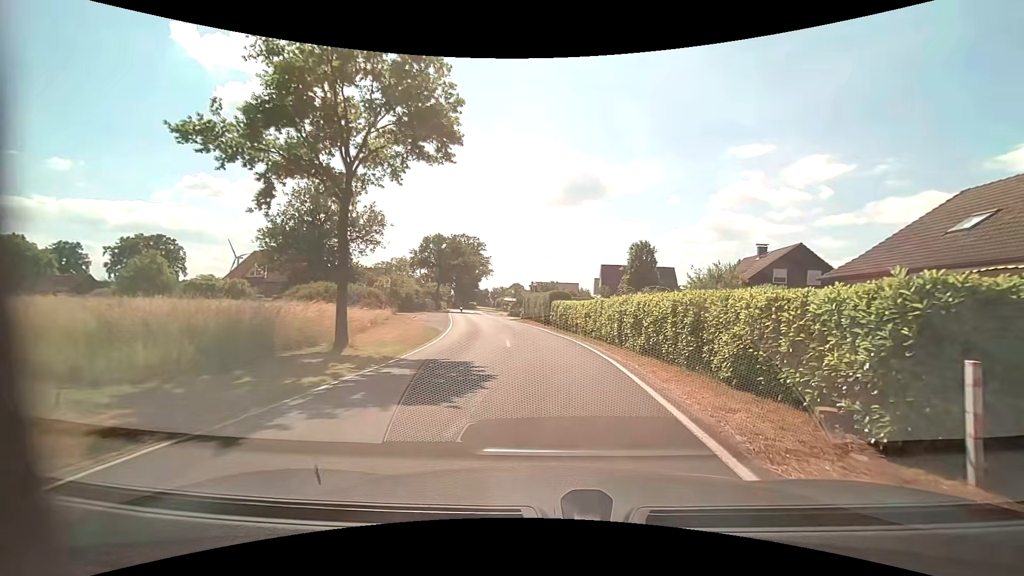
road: tertiary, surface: asphalt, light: Day
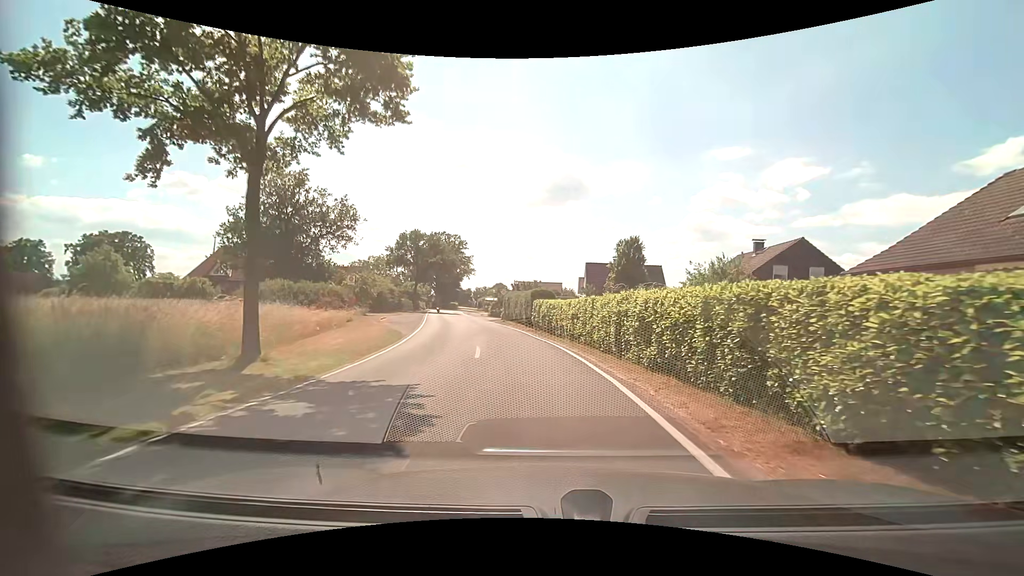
(+0.1, +3.8) m; +2°
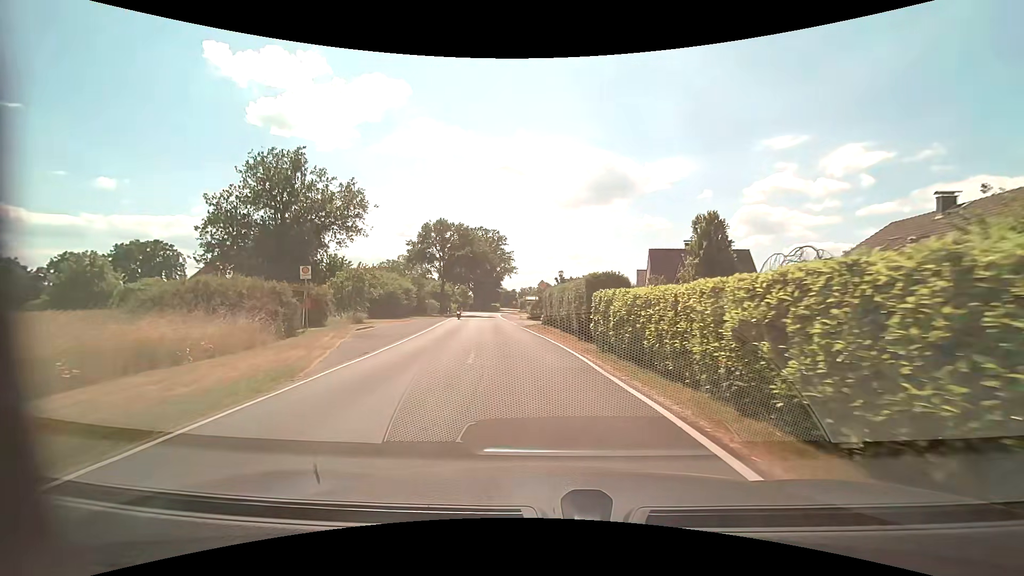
(-0.4, +13.9) m; -5°
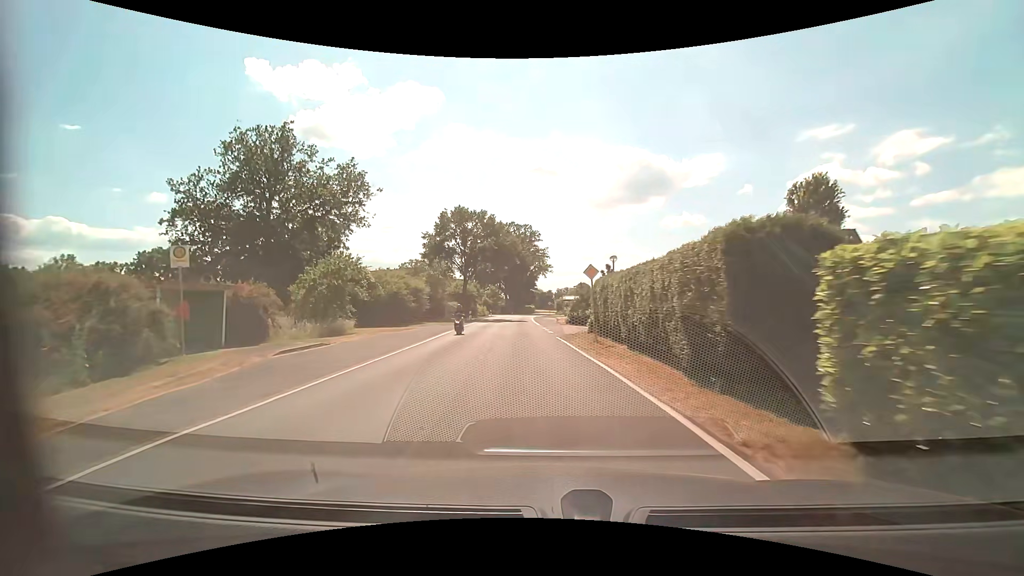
(-0.4, +11.0) m; -4°
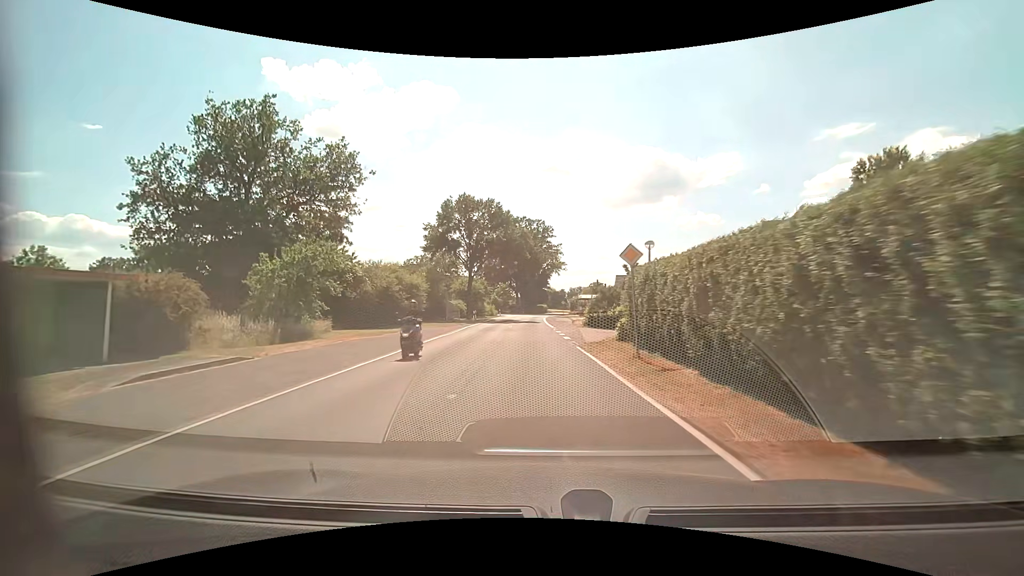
(-0.1, +6.0) m; -1°
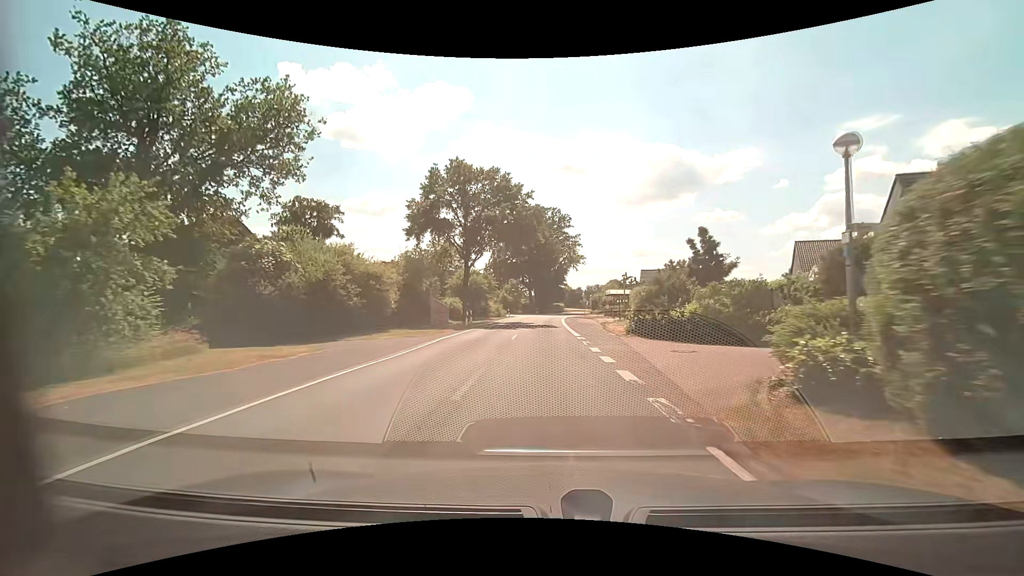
(-0.3, +12.7) m; -2°
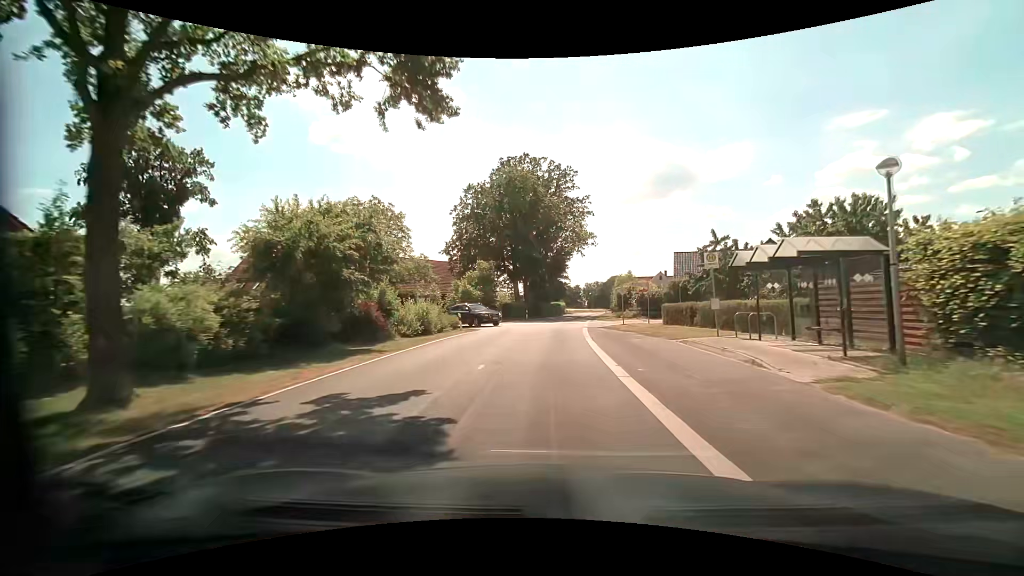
(0.0, +34.8) m; +1°
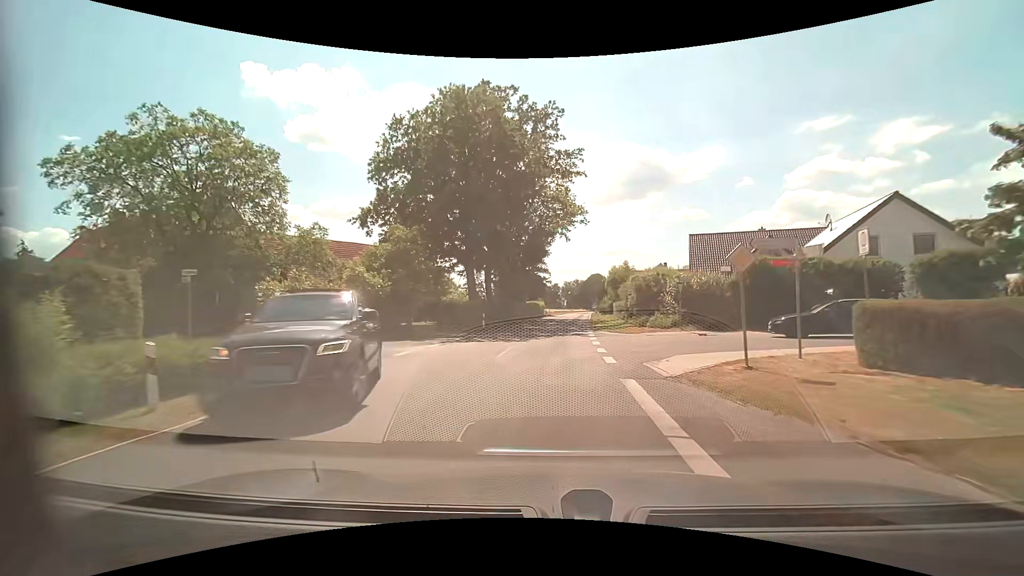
(+0.4, +21.8) m; +2°
(0, +10) (0, +20) (+1, +30) (+2, +40) (+3, +50) (+4, +60) (+5, +70) (+6, +80) (+7, +90) (+8, +100) m
